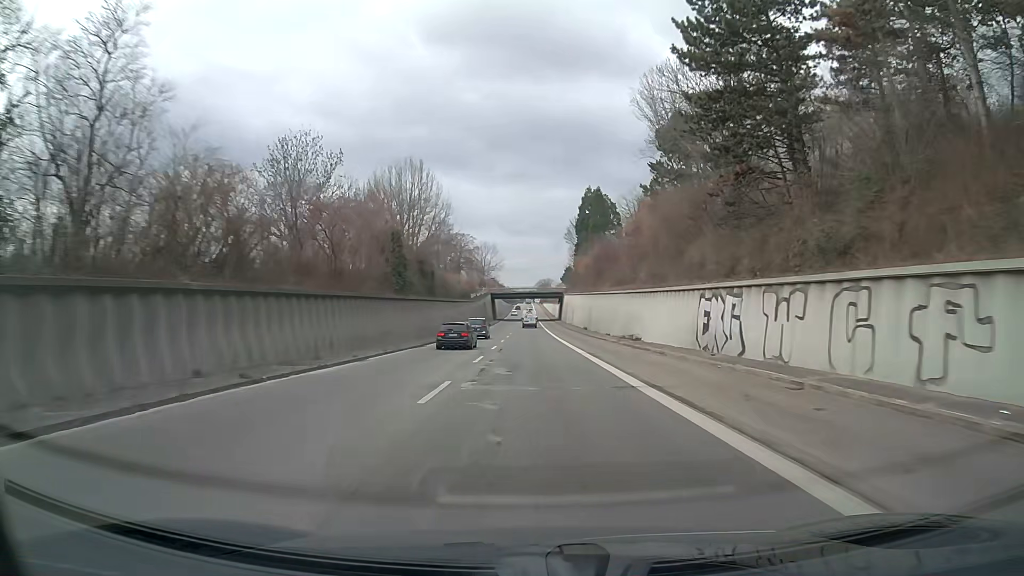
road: trunk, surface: asphalt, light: Day
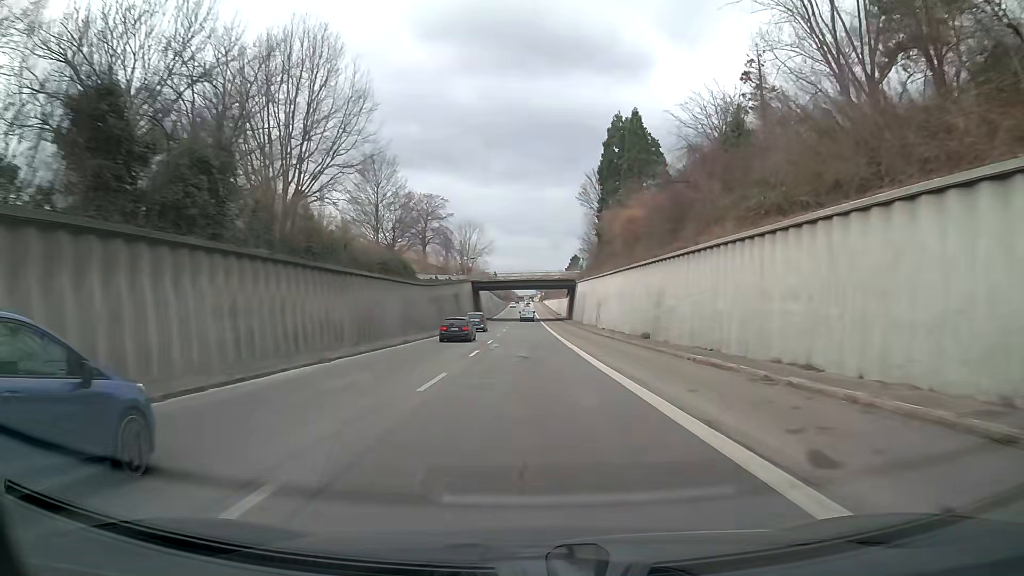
(0.0, +44.4) m; 0°
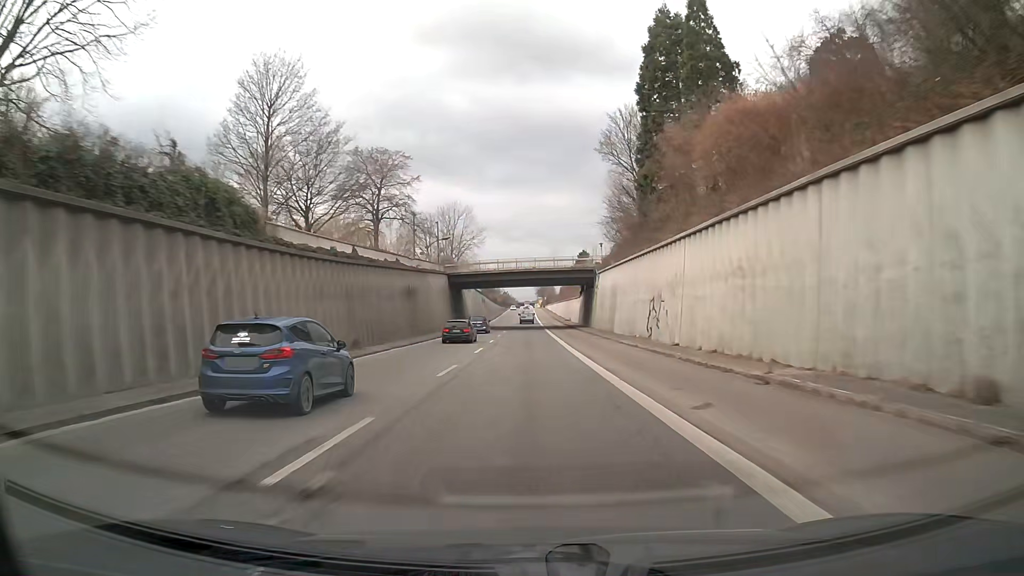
(+0.1, +30.1) m; 0°
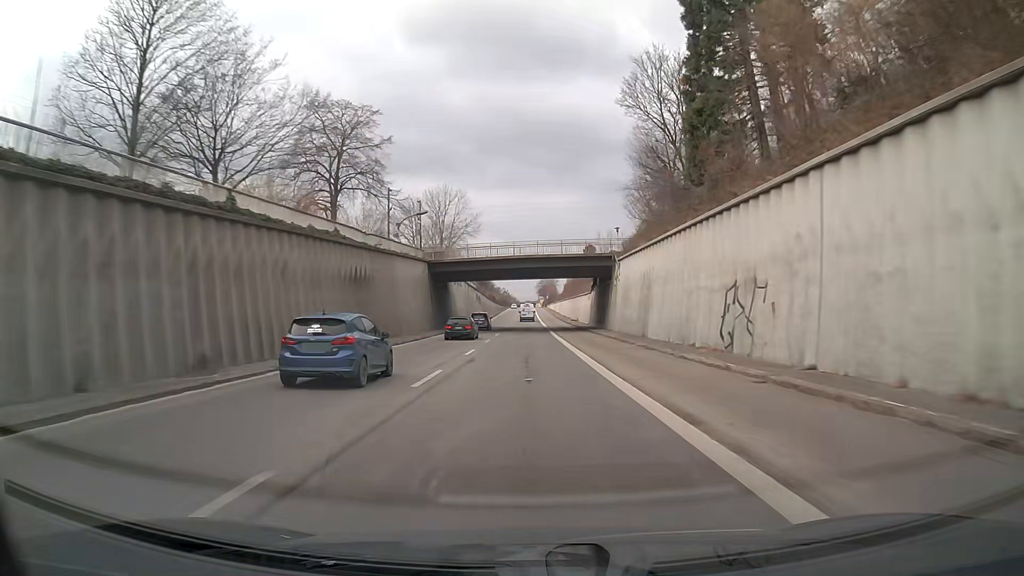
(0.0, +15.1) m; 0°
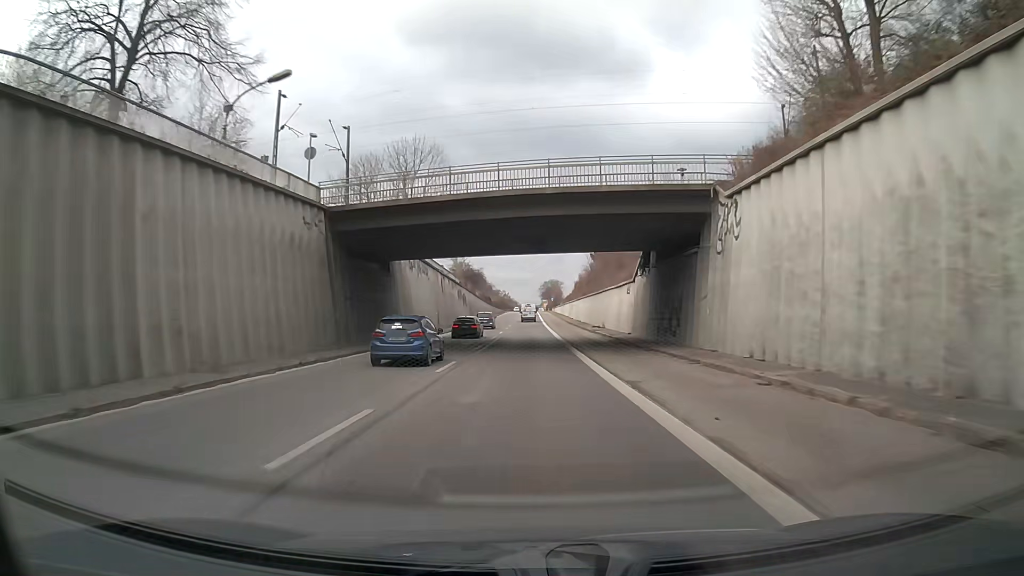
(-0.1, +30.3) m; 0°
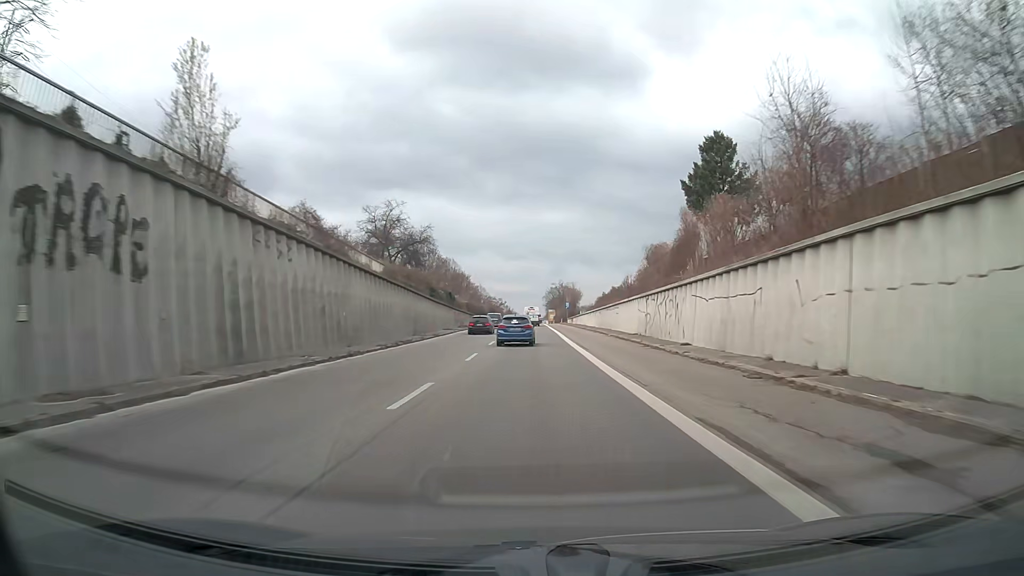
(-2.3, +76.0) m; 0°
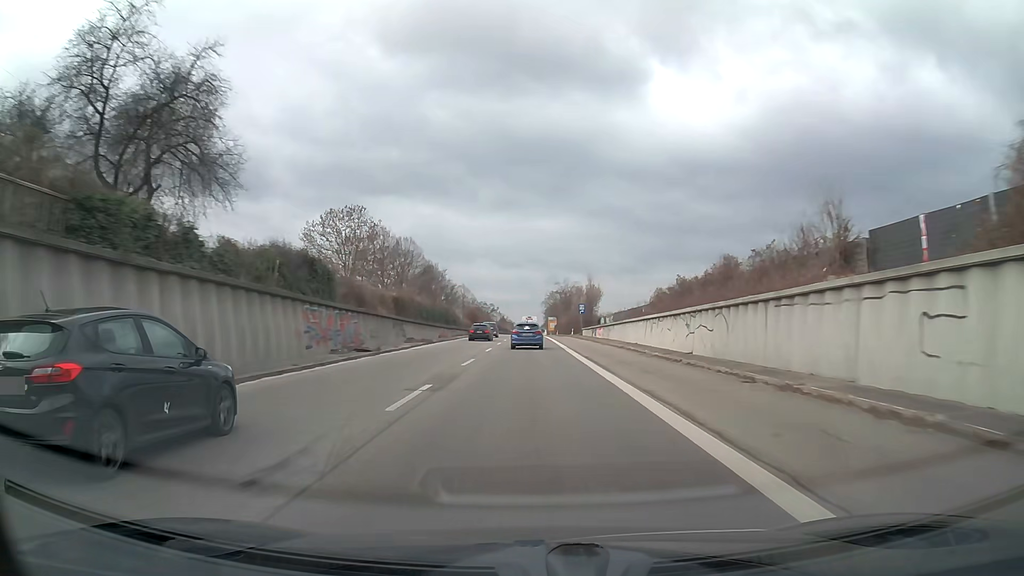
(+0.1, +45.9) m; 0°
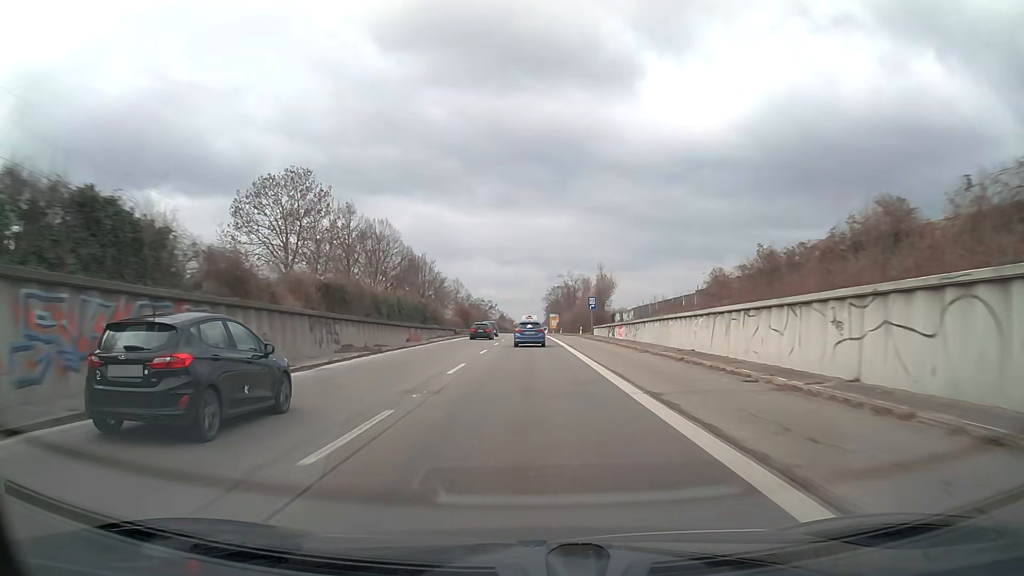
(0.0, +15.3) m; 0°
(0, +10) (0, +20) (0, +30) (0, +40) (0, +50) (0, +60) (0, +70) (0, +80) (0, +90) (0, +100) m
